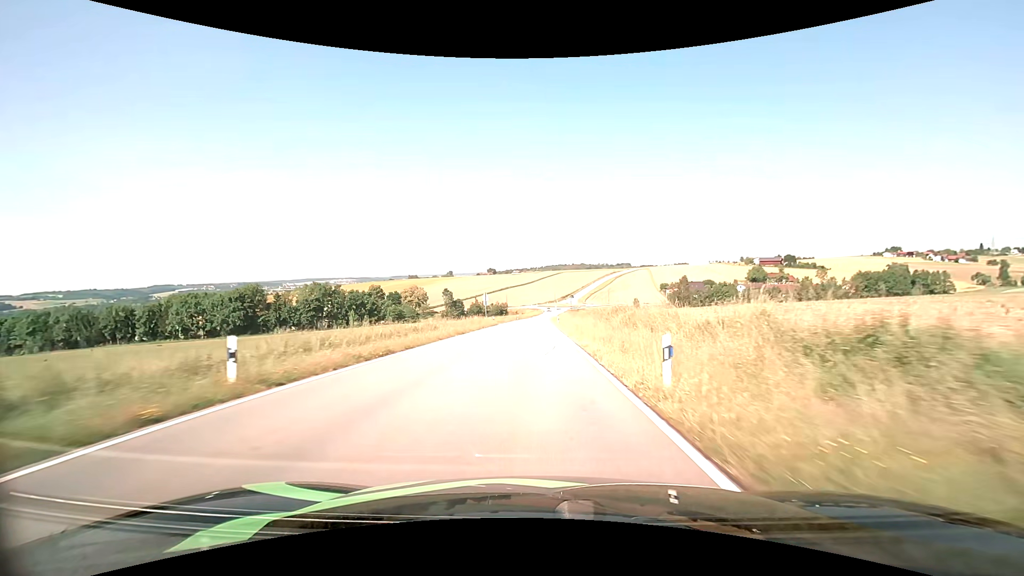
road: tertiary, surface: asphalt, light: Day
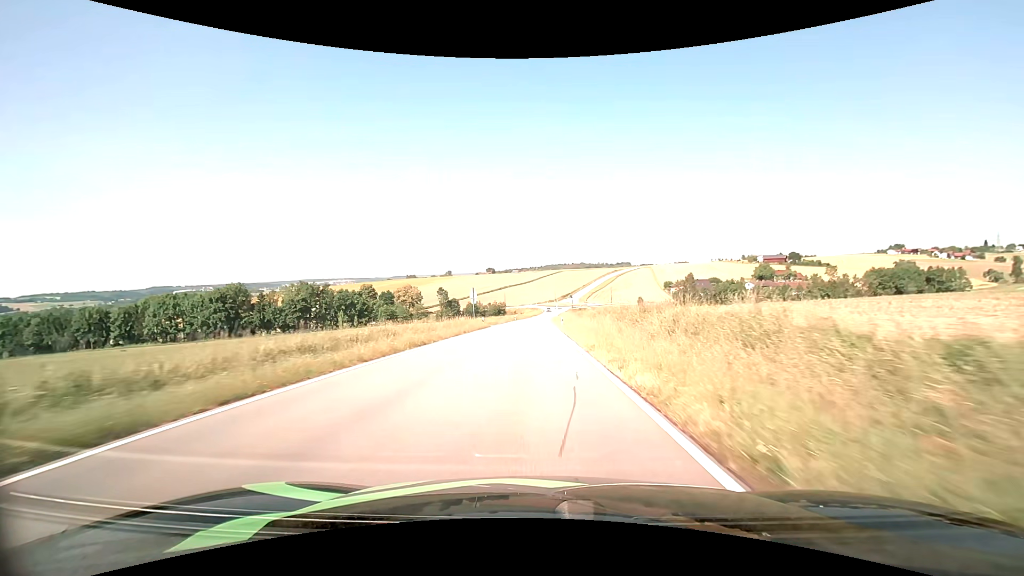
(0.0, +11.0) m; 0°
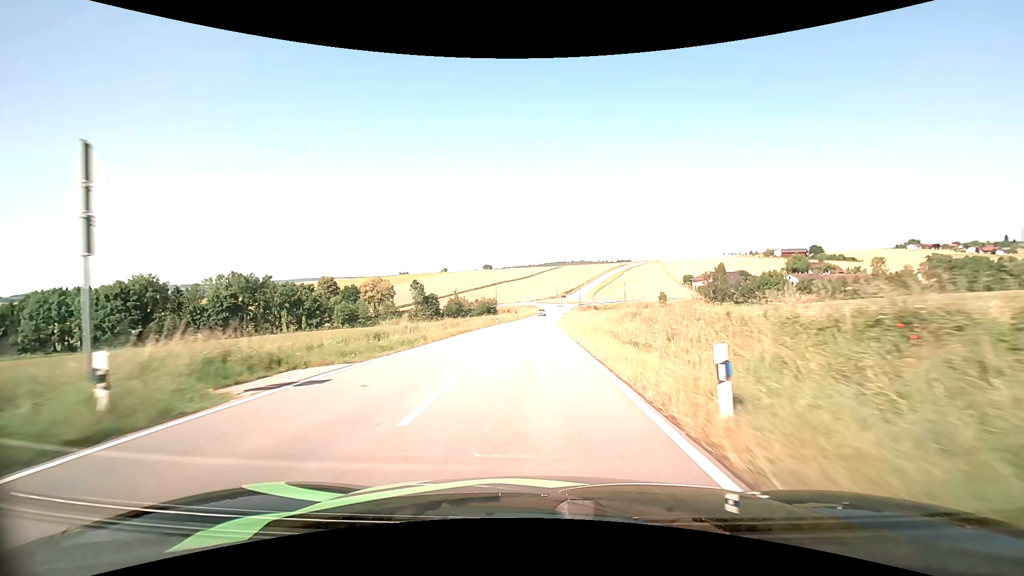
(+0.1, +42.9) m; 0°
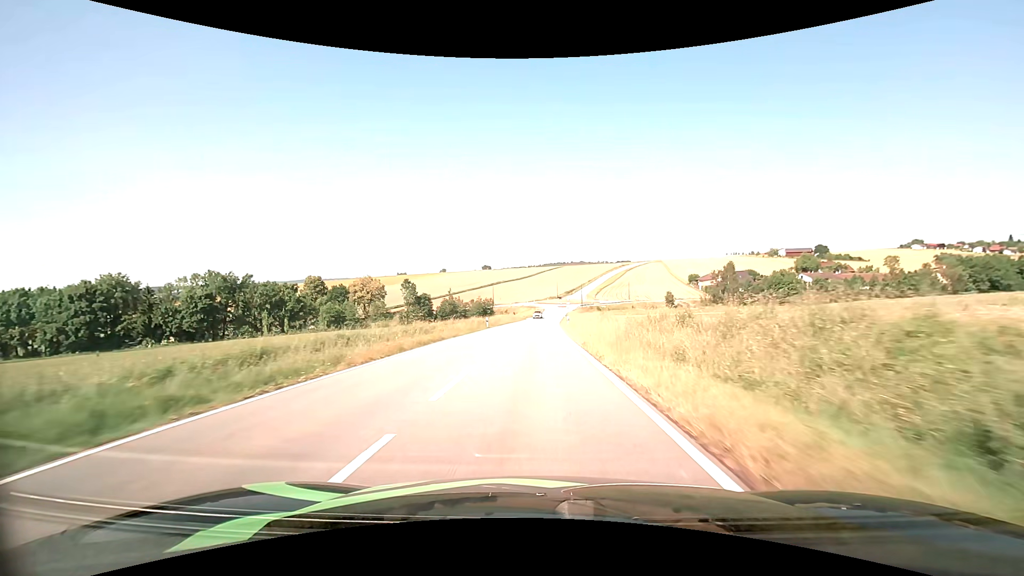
(0.0, +10.5) m; 0°
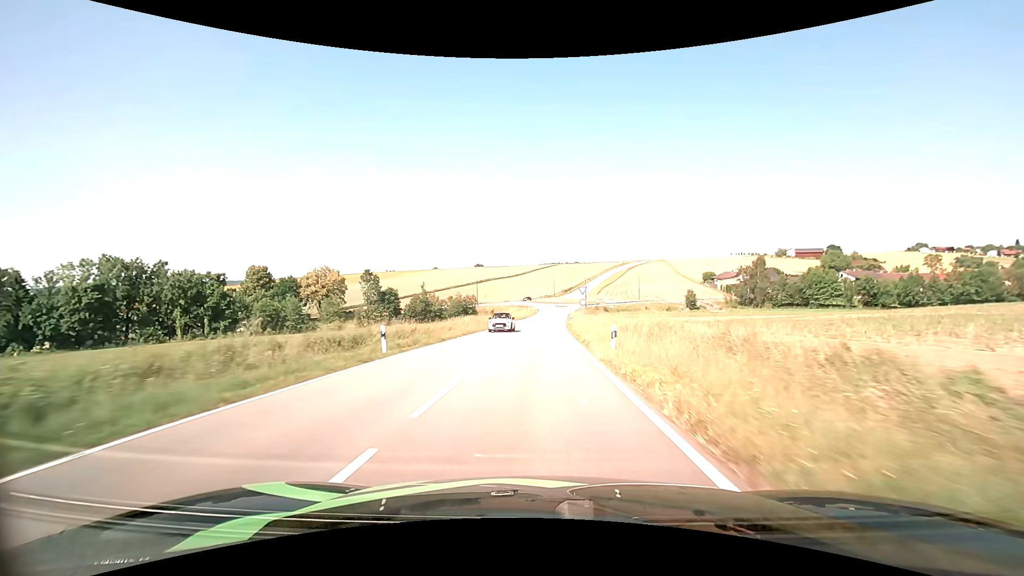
(+0.1, +31.7) m; +1°
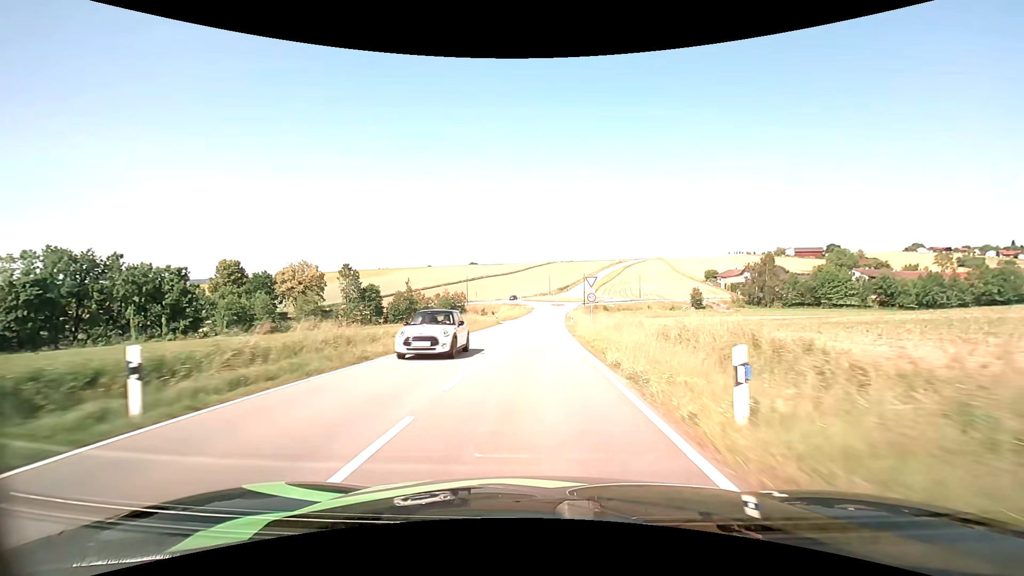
(+0.1, +10.6) m; +1°
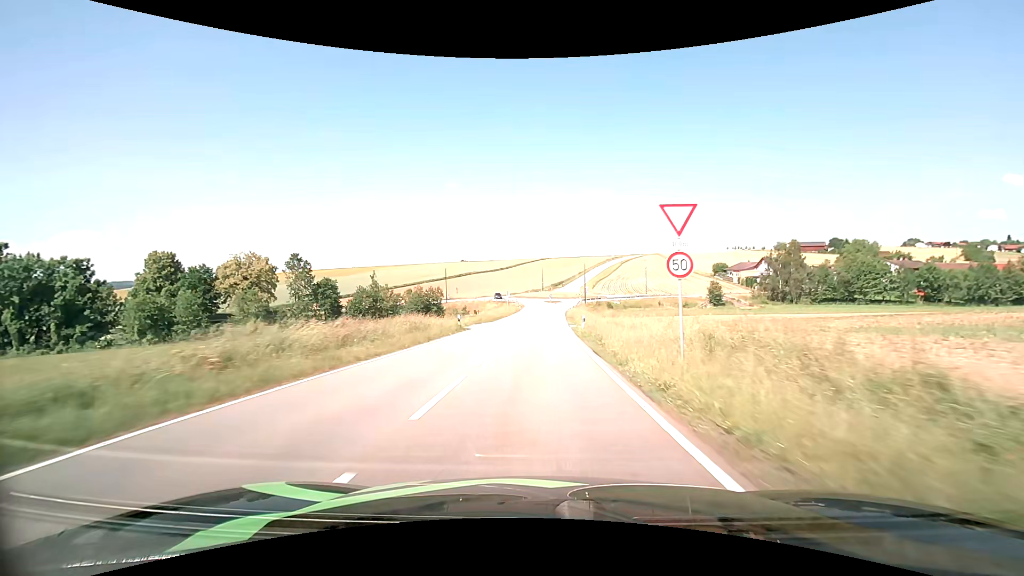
(+0.2, +20.7) m; +1°
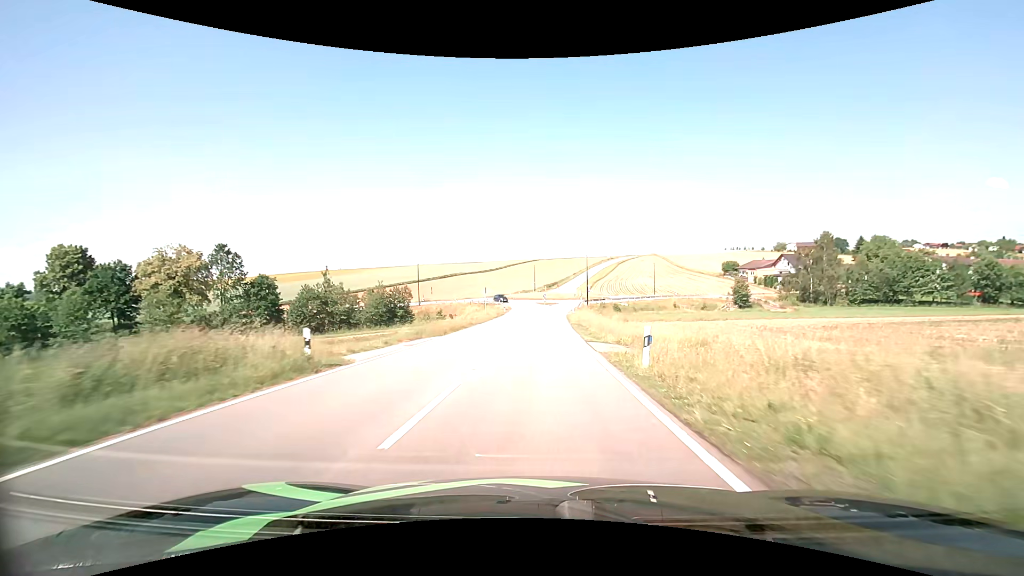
(+0.1, +19.6) m; +1°
(0, +10) (0, +20) (0, +30) (+1, +40) (+1, +50) (+1, +60) (+2, +70) (+3, +80) (+7, +89) (+12, +98) m
